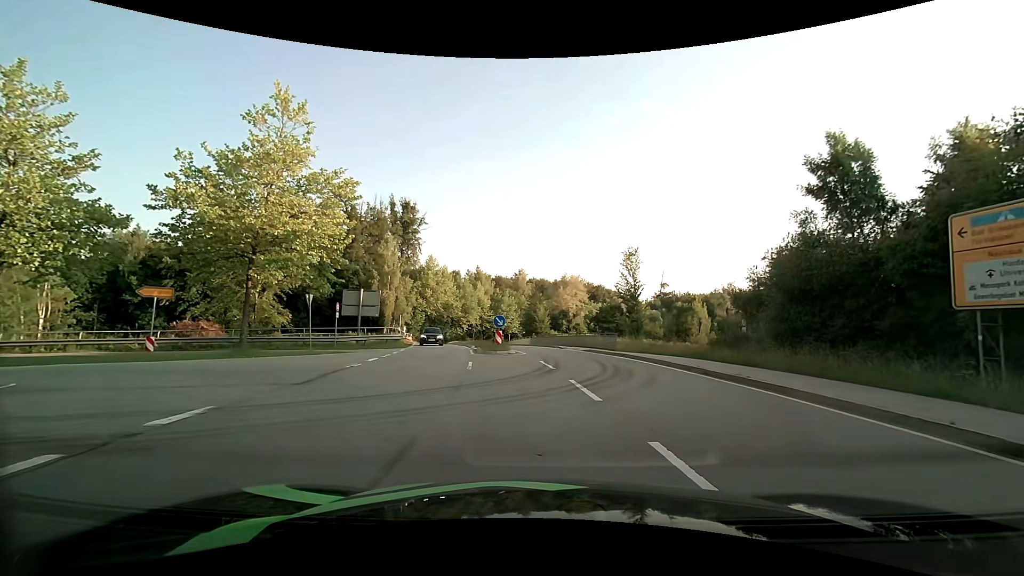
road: secondary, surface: asphalt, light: Day
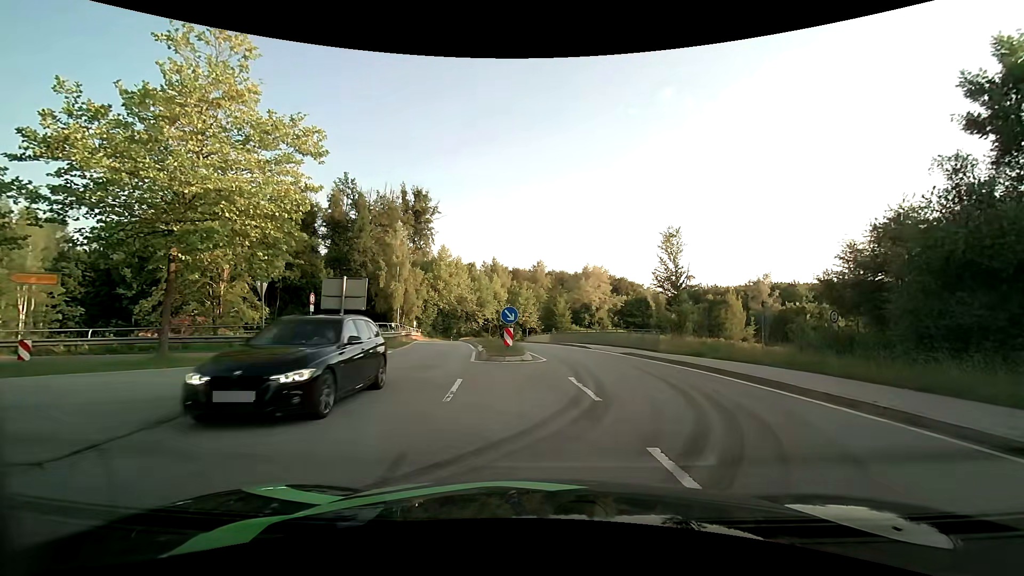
(-0.2, +6.4) m; -3°
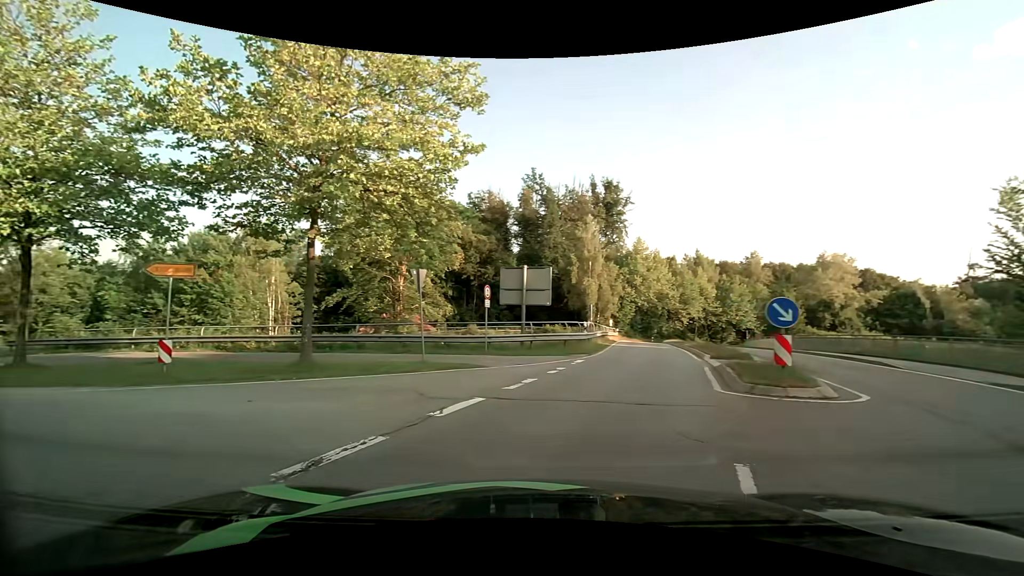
(-0.9, +6.5) m; -21°
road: primary_link
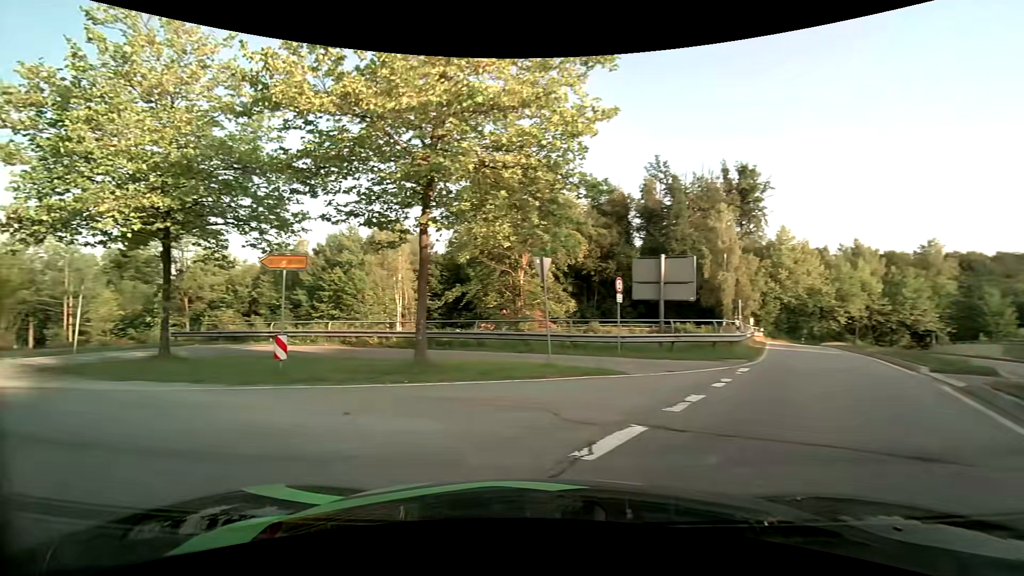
(-0.3, +2.4) m; -14°
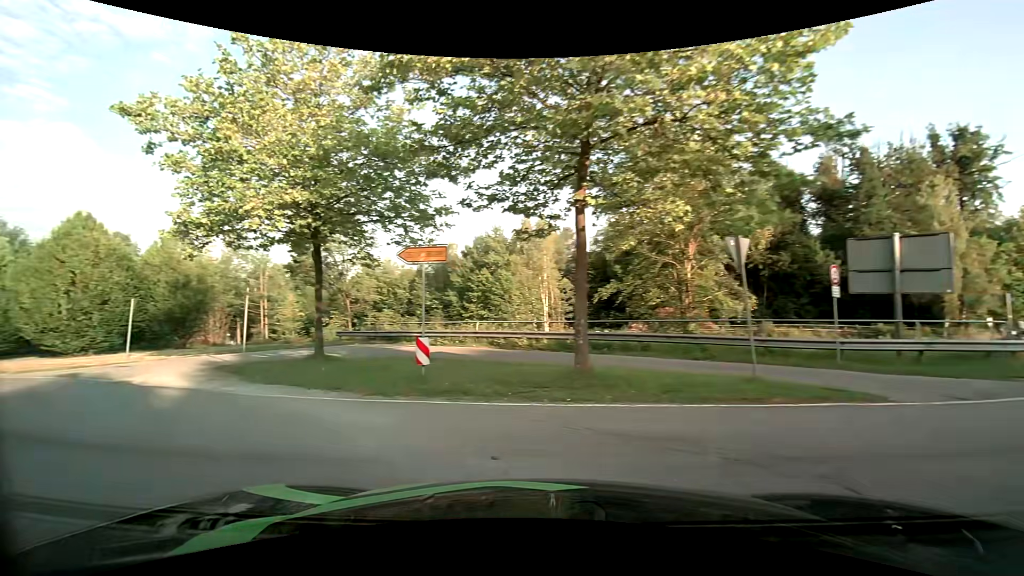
(-0.4, +2.6) m; -17°
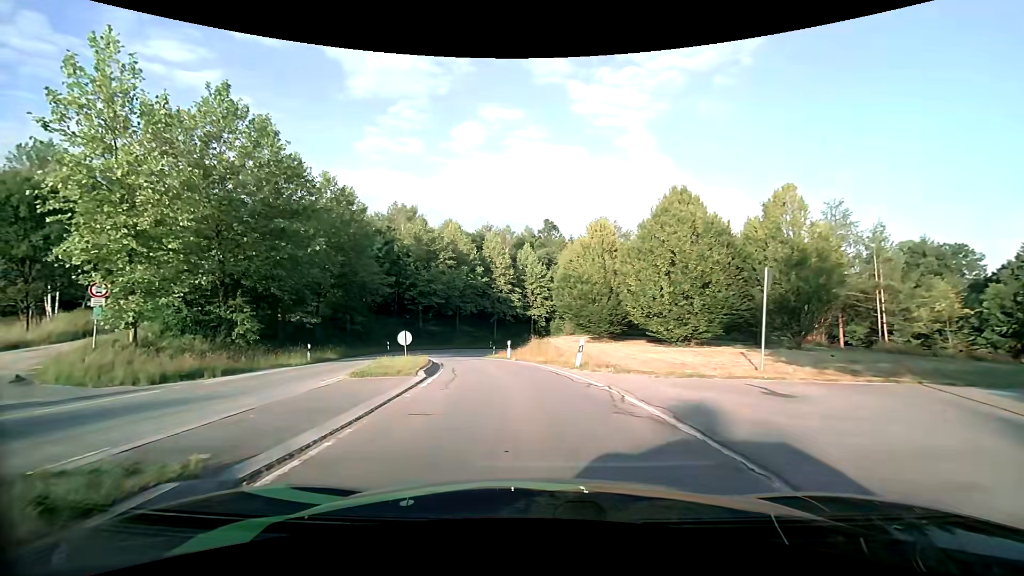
(-8.9, +11.2) m; -59°
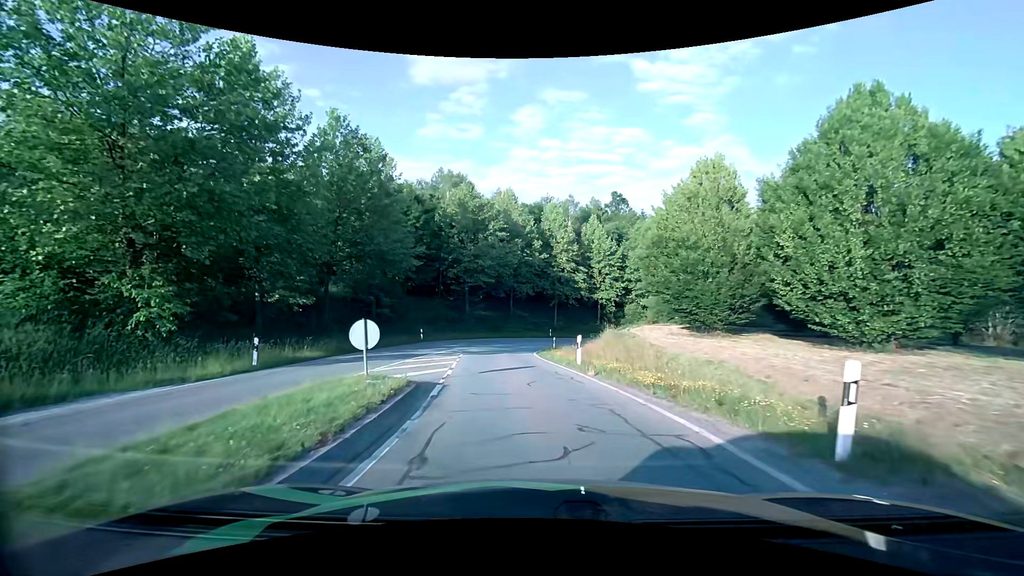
(-0.8, +11.9) m; -7°
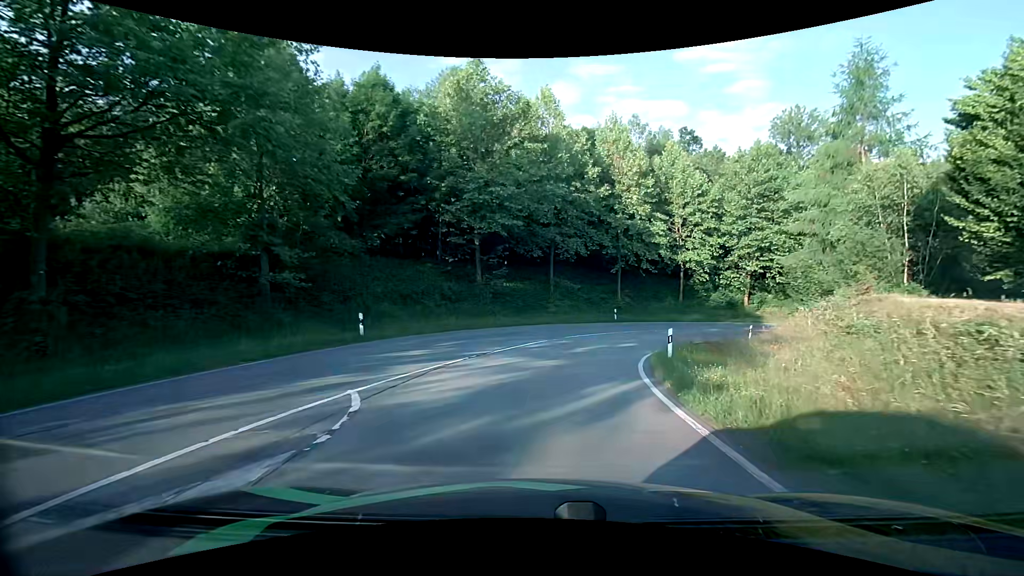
(-1.5, +23.7) m; -4°
(0, +10) (+2, +20) (+6, +29) (+12, +37) (+19, +43) (+29, +47) (+39, +48) (+48, +45) (+54, +37) (+55, +27) m
